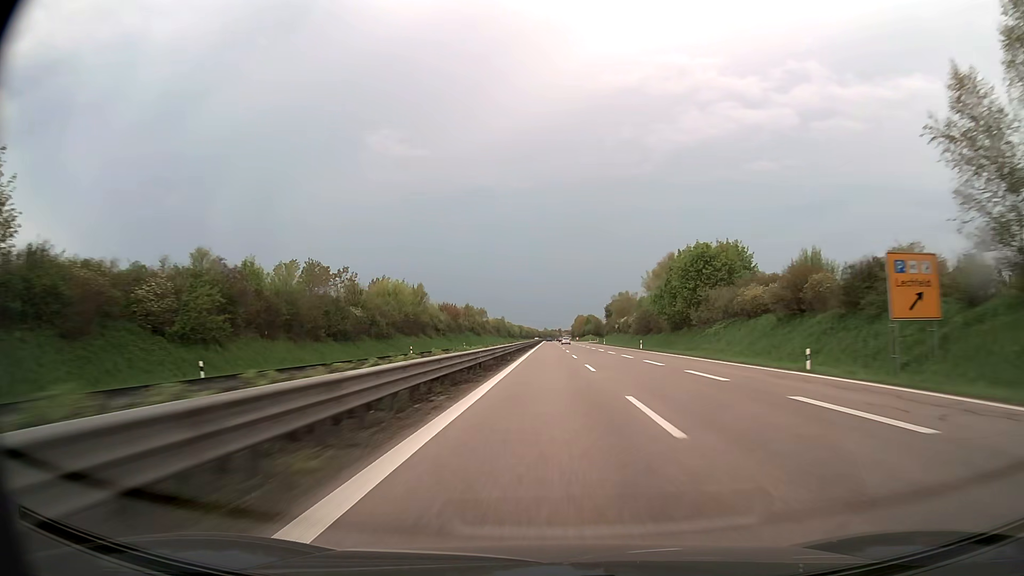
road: trunk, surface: asphalt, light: Day
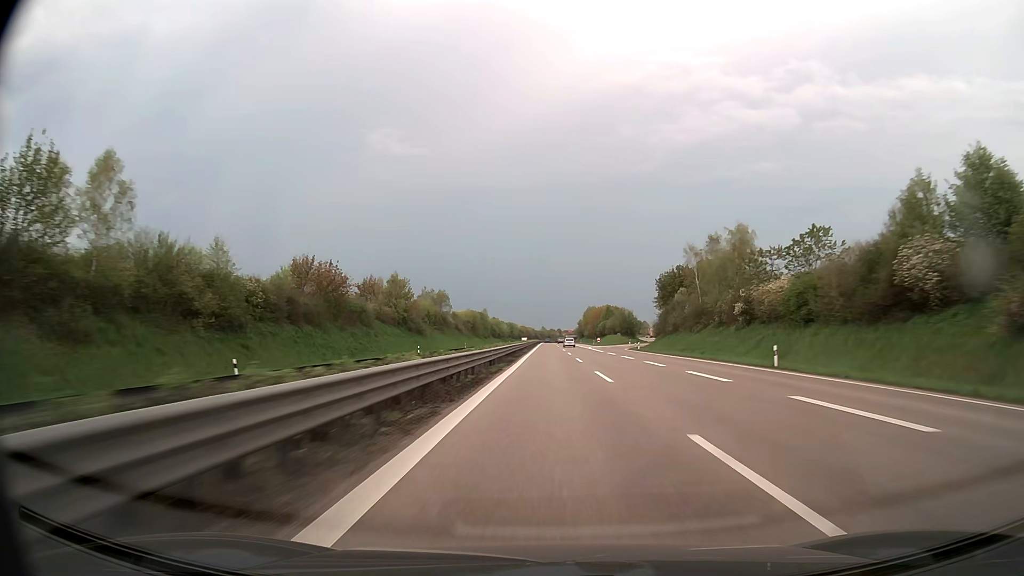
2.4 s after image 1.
(0.0, +95.4) m; 0°
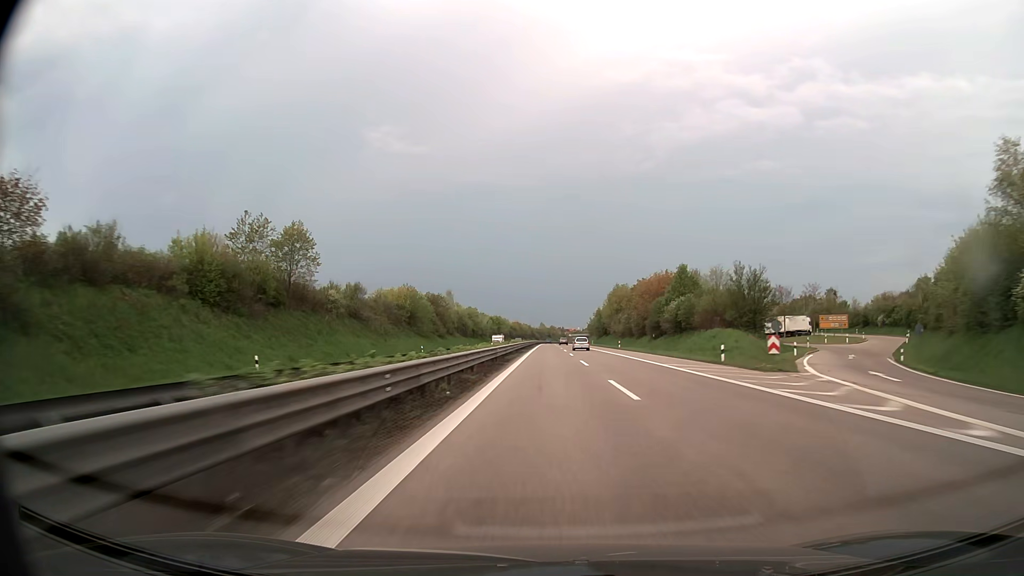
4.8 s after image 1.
(+0.1, +95.3) m; 0°
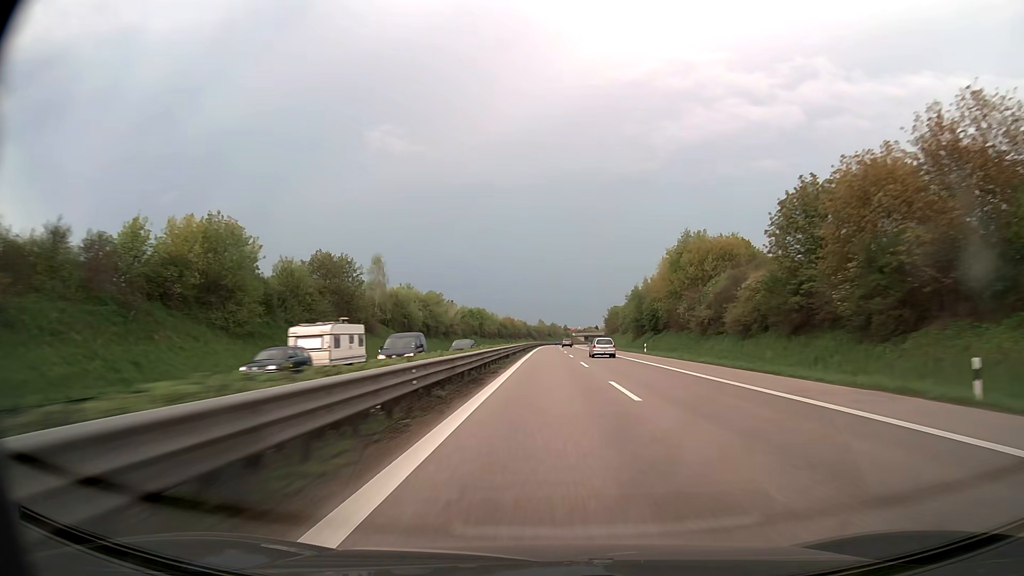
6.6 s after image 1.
(0.0, +71.5) m; 0°
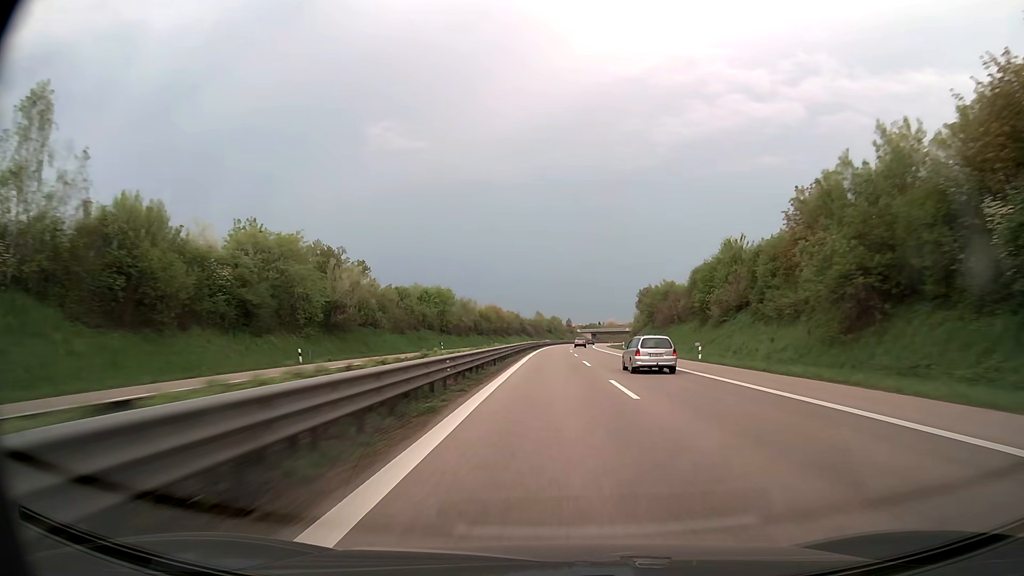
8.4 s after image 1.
(0.0, +71.5) m; 0°
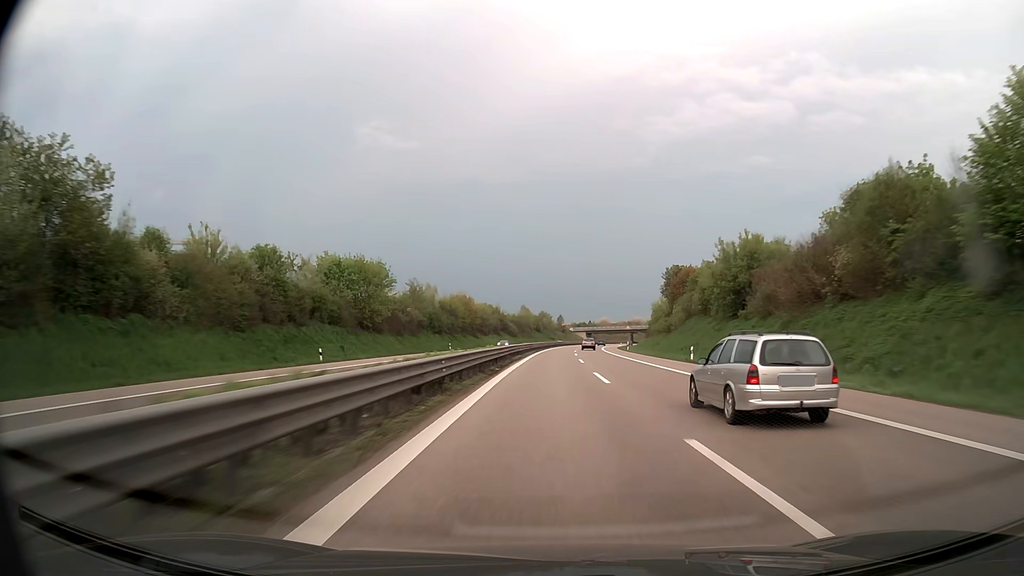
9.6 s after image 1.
(+0.3, +47.7) m; +1°
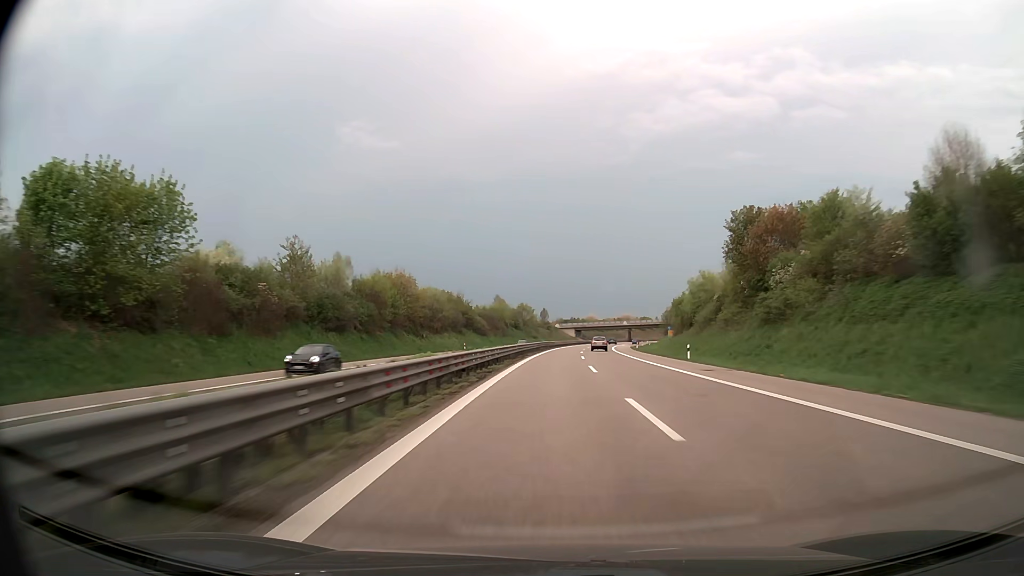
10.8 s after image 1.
(+0.6, +47.7) m; +2°
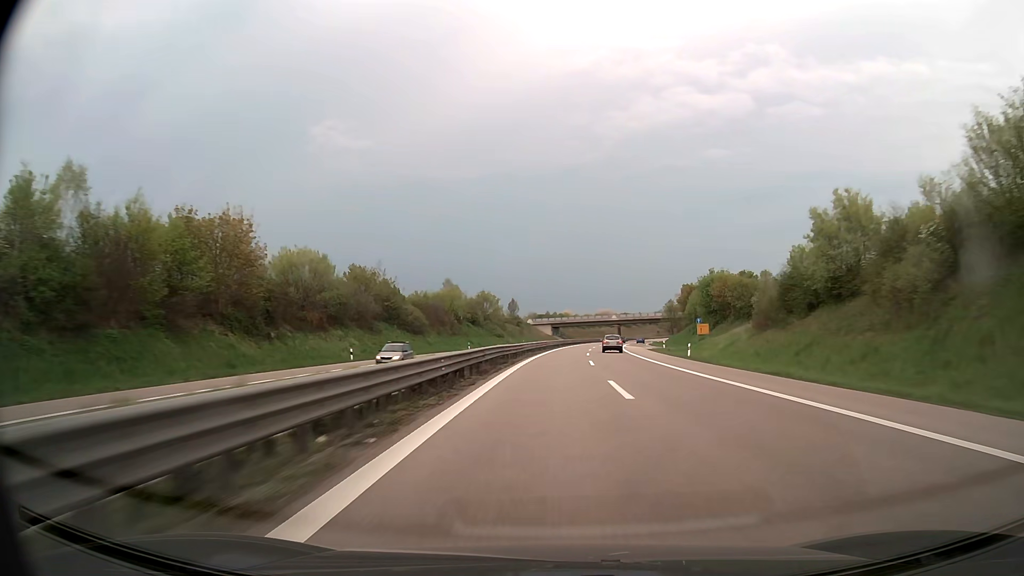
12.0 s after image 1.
(+0.8, +47.7) m; +2°
(0, +10) (0, +20) (+1, +30) (+1, +40) (+1, +50) (+2, +60) (+3, +70) (+4, +80) (+5, +90) (+6, +100) m
